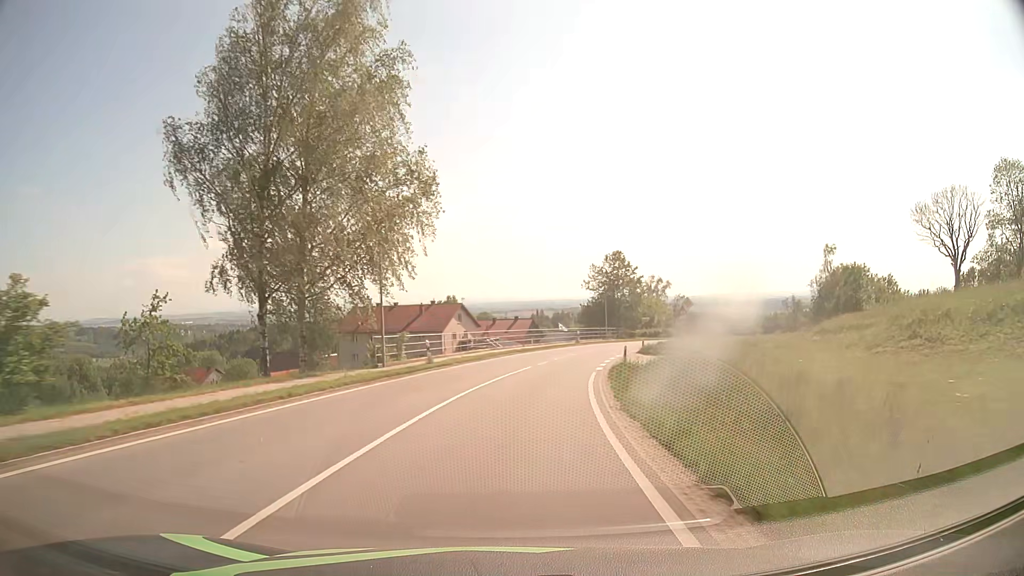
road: secondary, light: Day
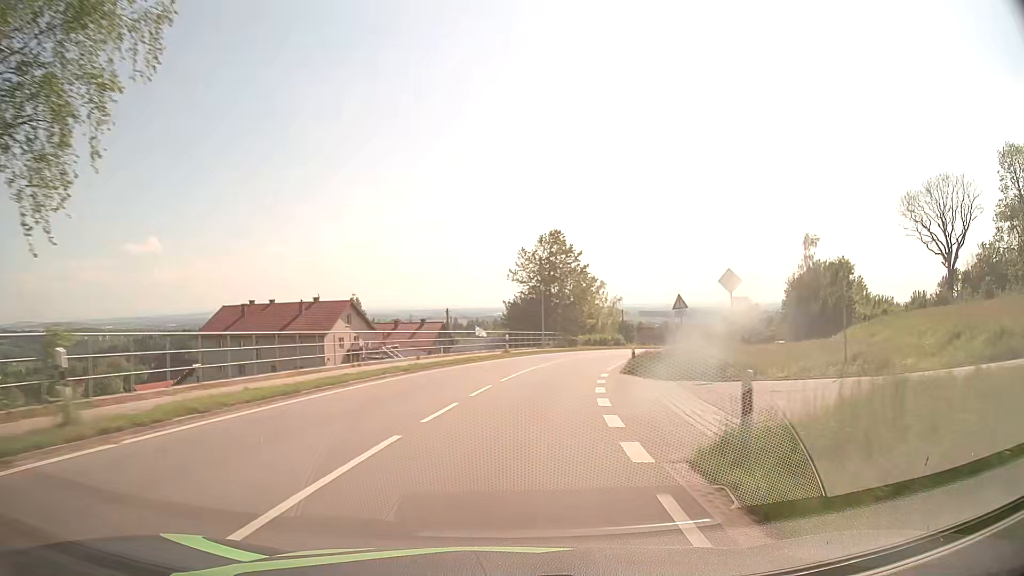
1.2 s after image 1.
(+1.3, +20.4) m; +7°
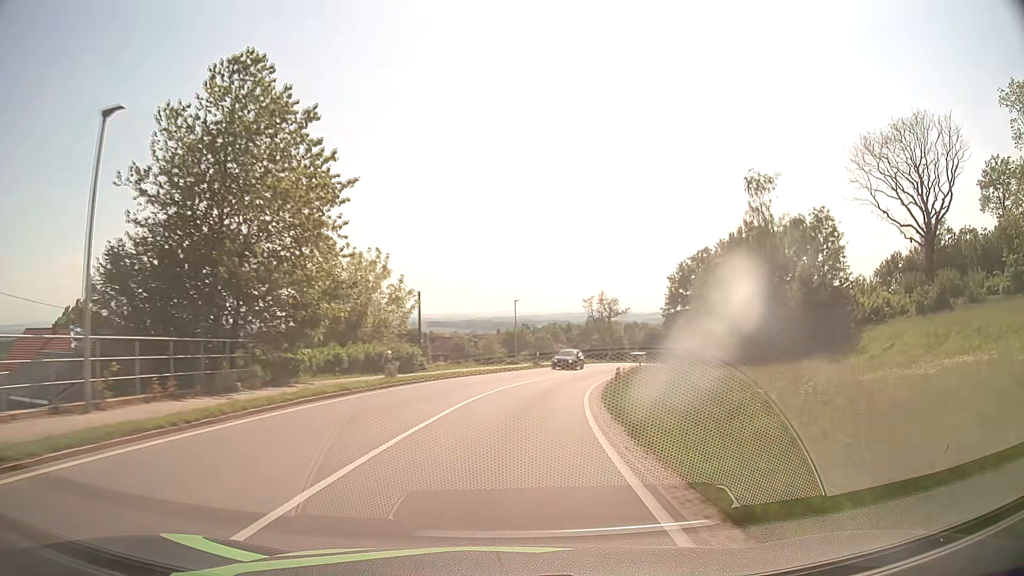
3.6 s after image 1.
(+6.1, +39.6) m; +18°
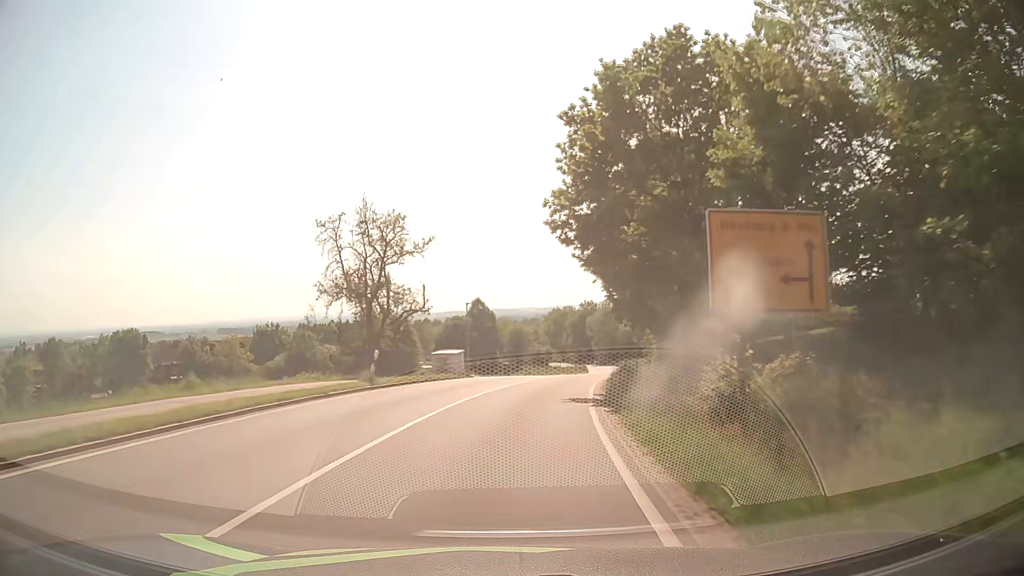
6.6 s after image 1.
(+8.7, +51.6) m; +18°
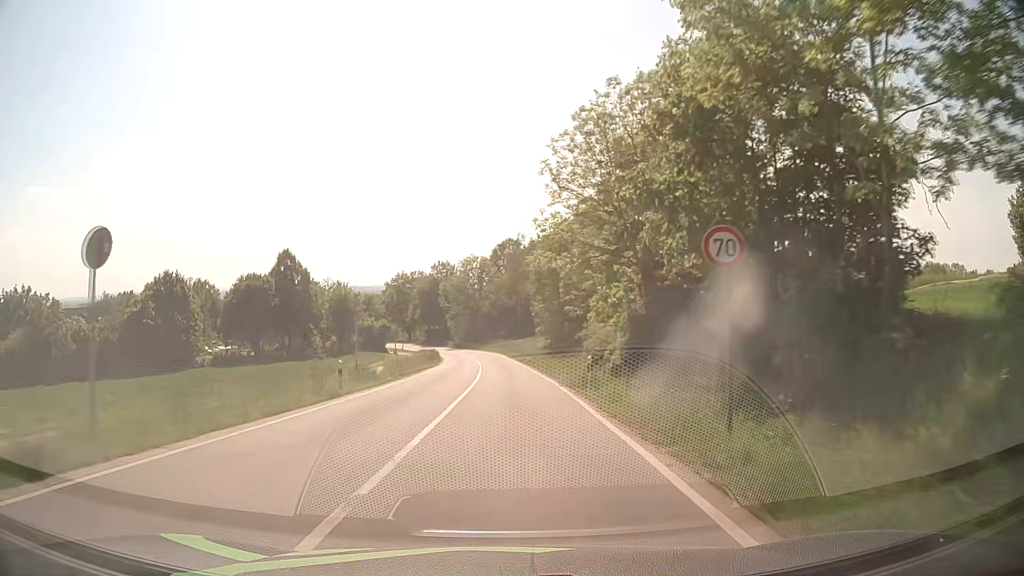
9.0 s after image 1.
(+5.2, +43.7) m; +12°
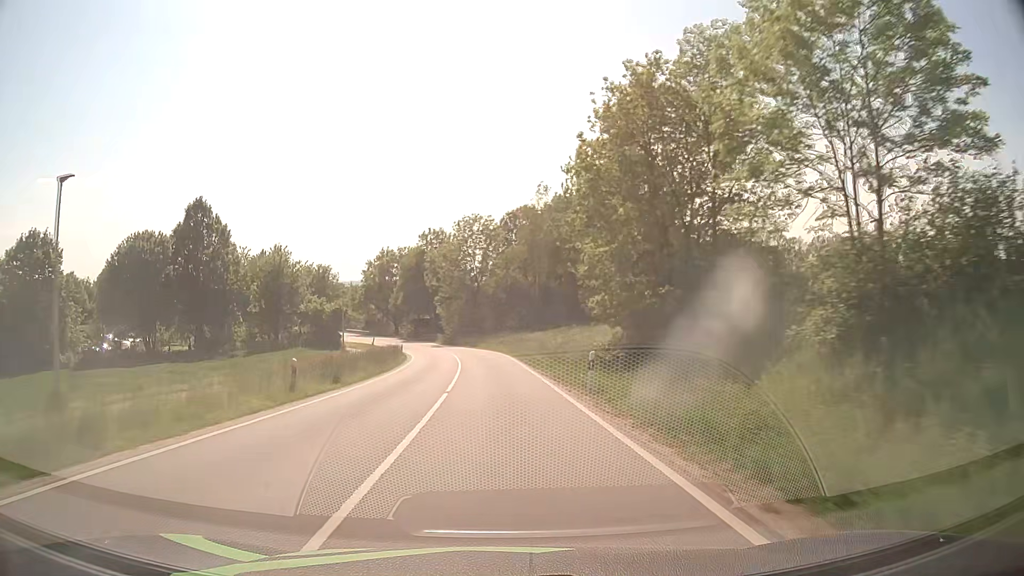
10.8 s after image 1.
(+0.4, +33.6) m; 0°
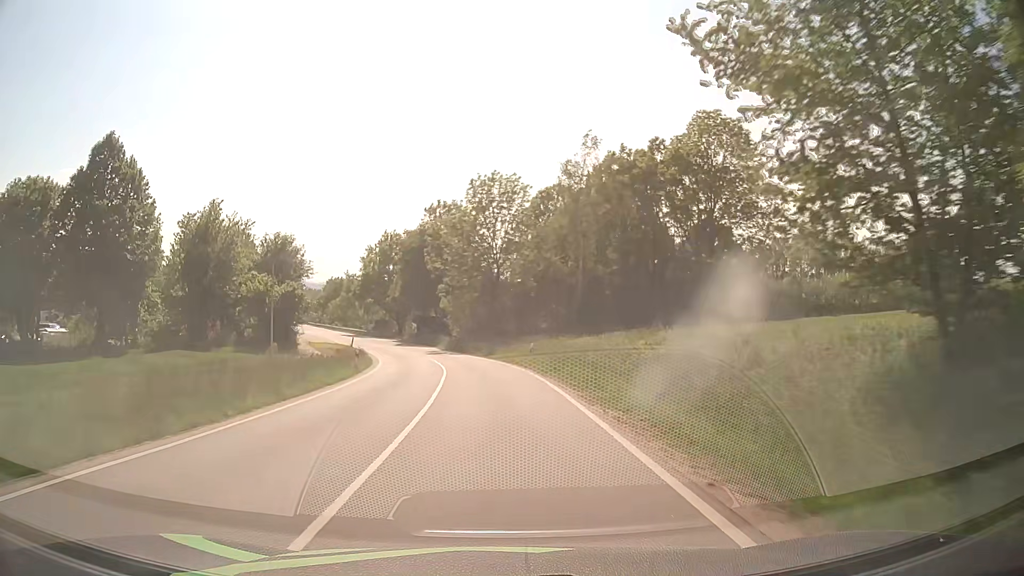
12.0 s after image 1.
(-0.5, +22.6) m; -2°
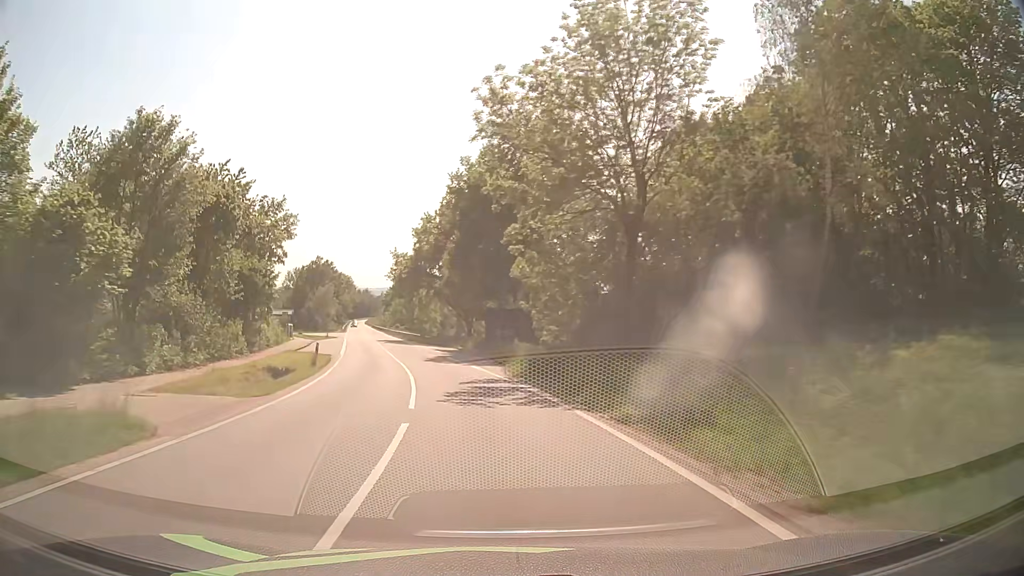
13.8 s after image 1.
(-1.7, +33.6) m; -8°
(0, +10) (-1, +20) (-3, +30) (-5, +40) (-7, +49) (-10, +59) (-12, +69) (-15, +78) (-17, +88) (-19, +98) m
